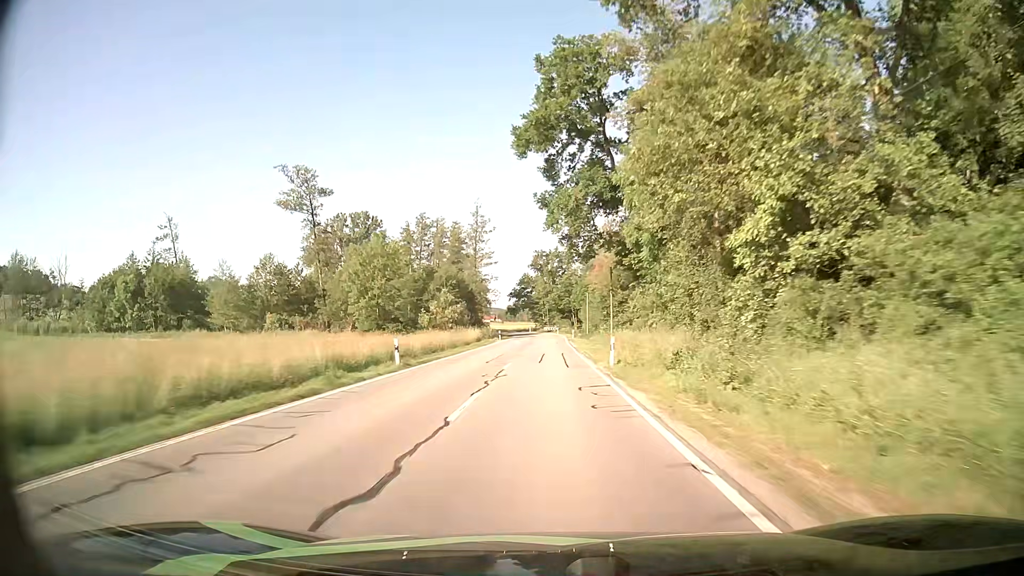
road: secondary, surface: asphalt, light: Day
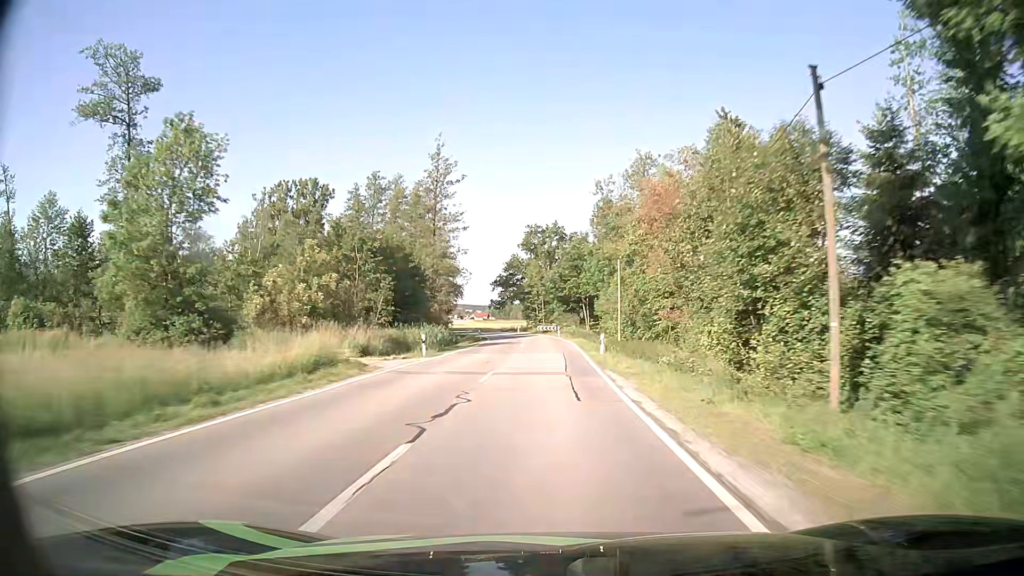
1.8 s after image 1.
(0.0, +42.2) m; 0°
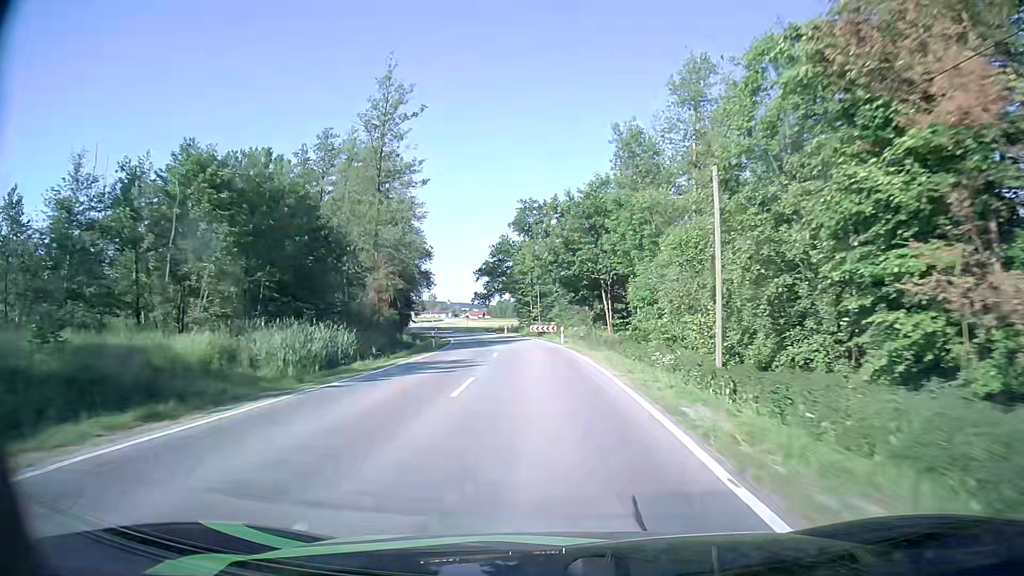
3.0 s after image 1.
(+0.1, +26.7) m; +1°
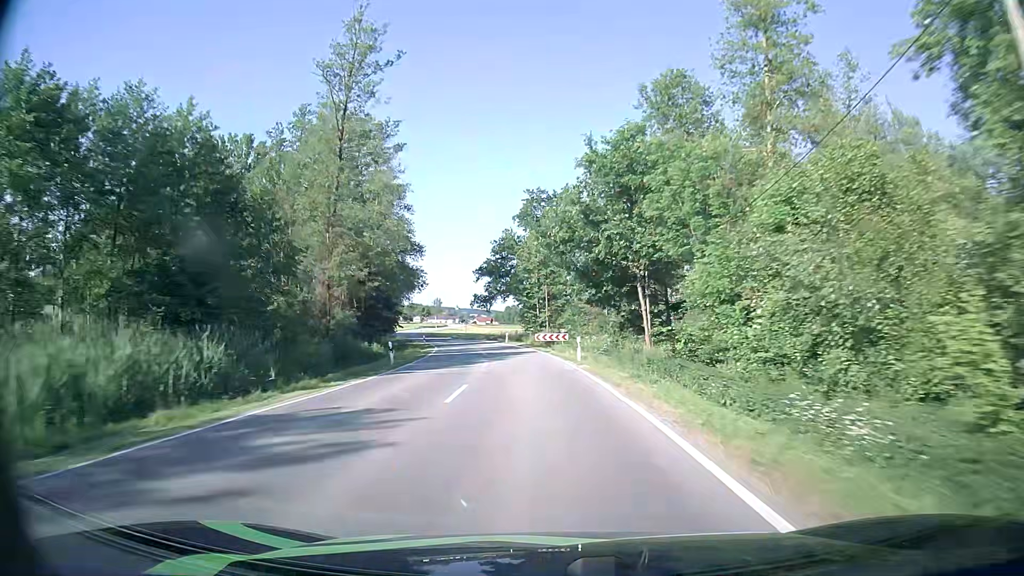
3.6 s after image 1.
(-0.1, +13.3) m; -1°
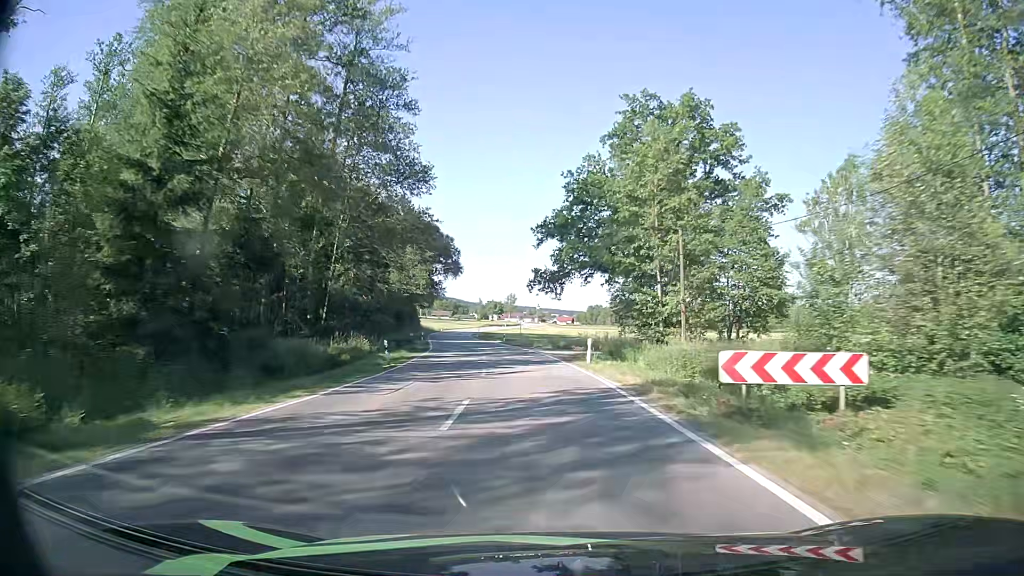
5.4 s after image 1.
(-2.4, +40.3) m; -7°
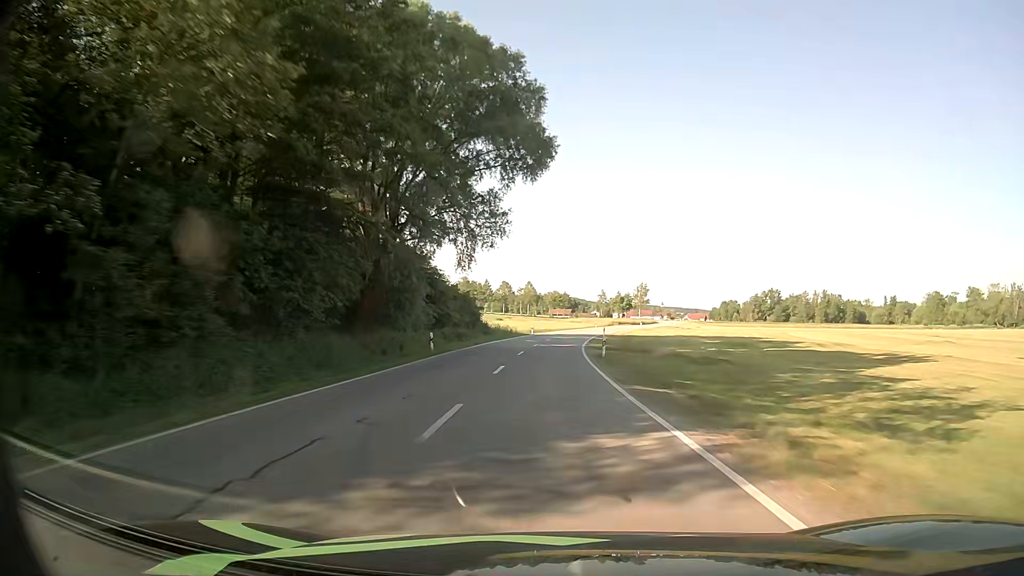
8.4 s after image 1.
(-7.1, +68.8) m; -10°
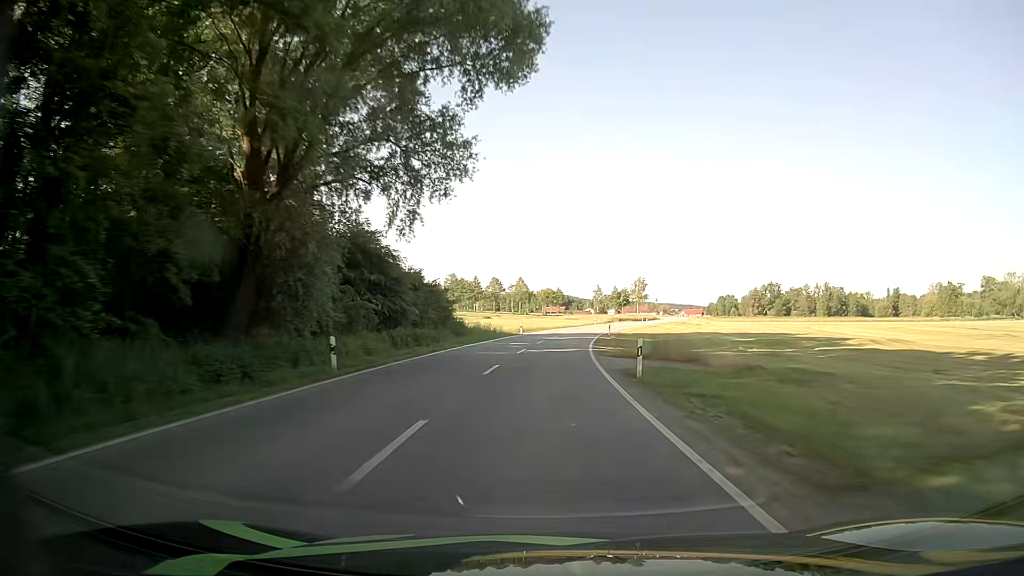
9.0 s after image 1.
(+0.1, +13.9) m; +1°
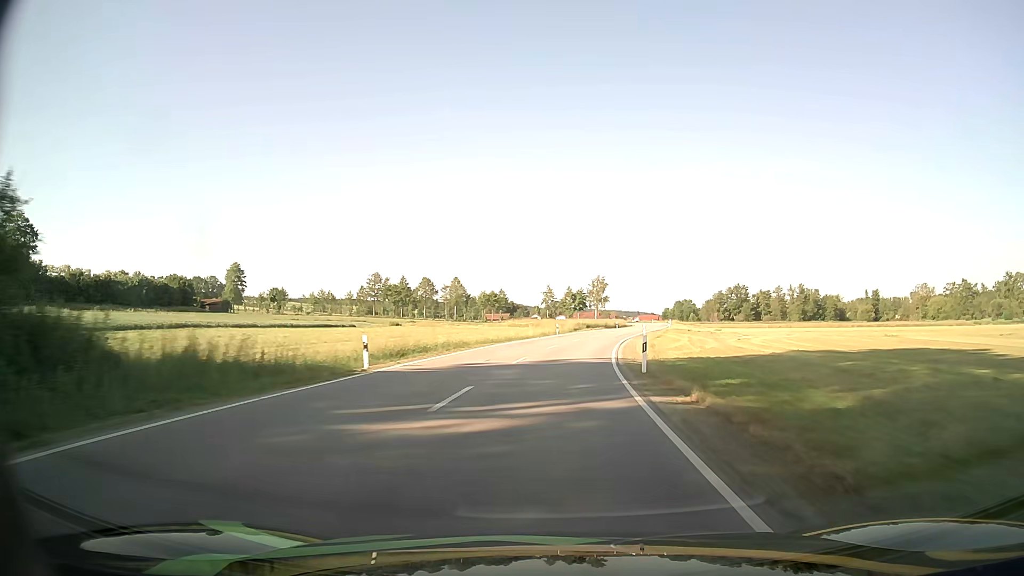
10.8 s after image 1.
(+0.9, +41.3) m; +4°
(0, +10) (+1, +20) (+2, +30) (+3, +40) (+4, +50) (+6, +60) (+9, +69) (+11, +79) (+13, +89) (+16, +98) m
